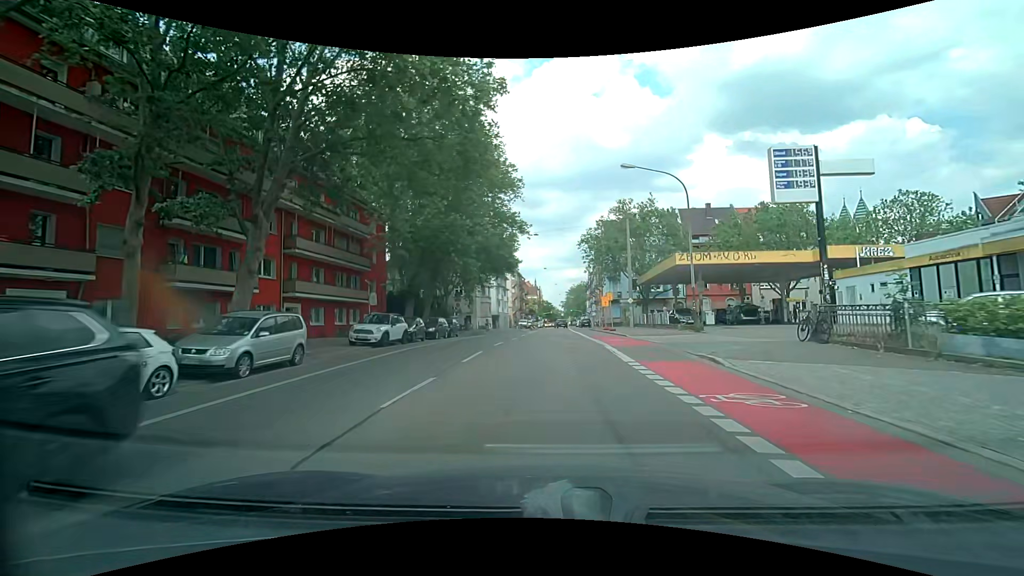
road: secondary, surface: asphalt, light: Day
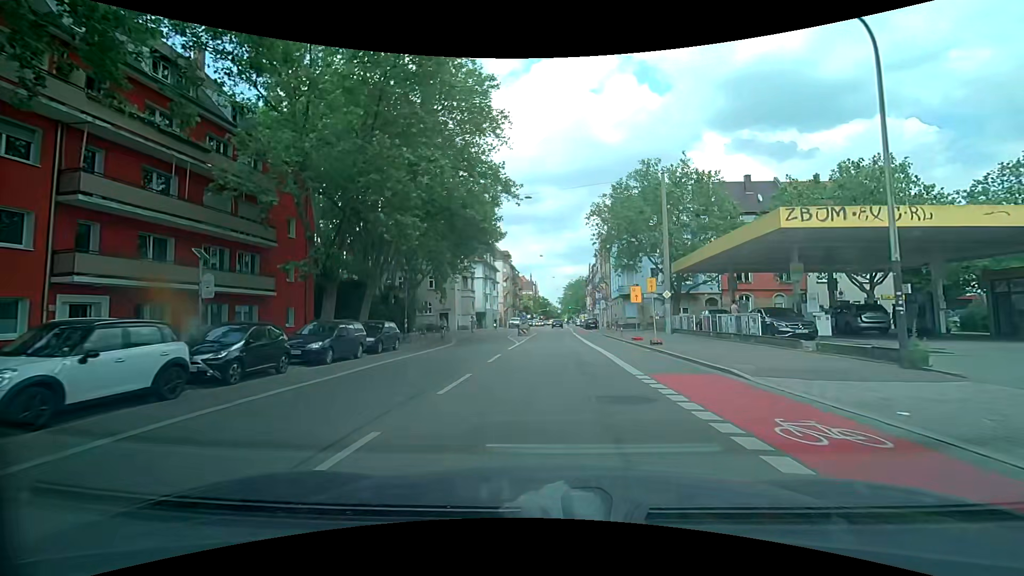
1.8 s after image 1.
(+0.3, +16.1) m; +2°
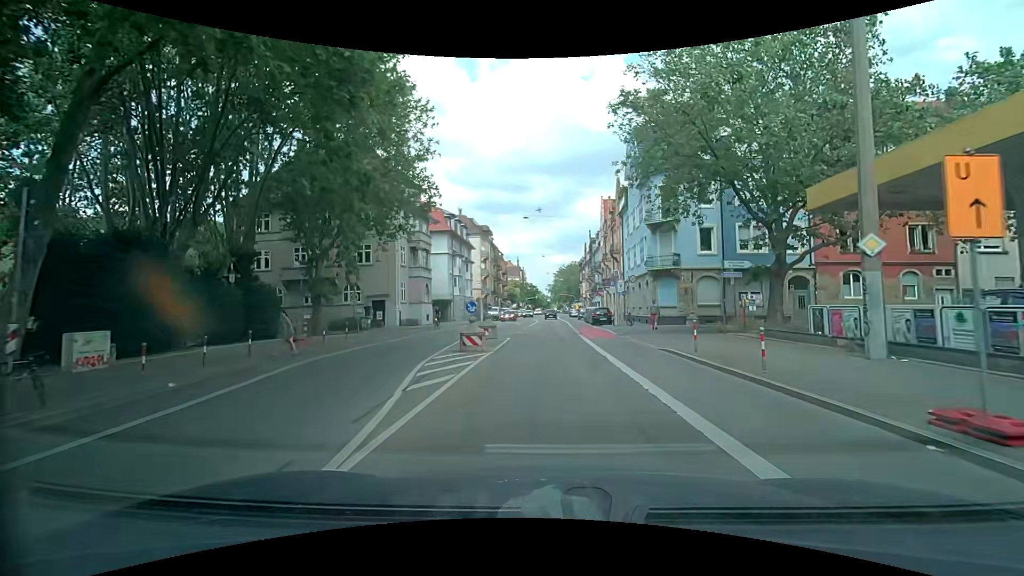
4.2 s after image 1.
(+0.2, +21.9) m; +1°
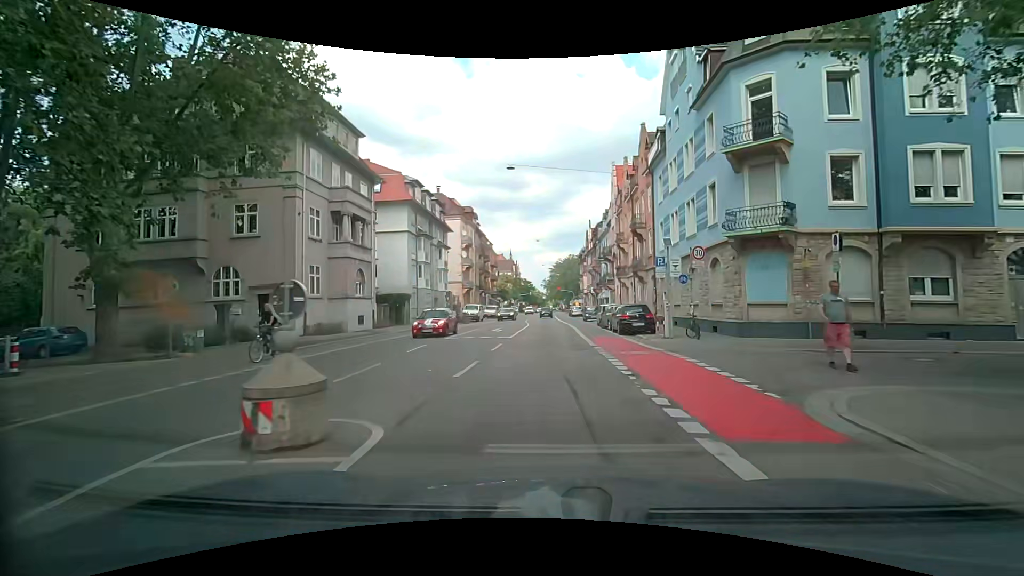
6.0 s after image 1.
(+0.1, +16.8) m; 0°
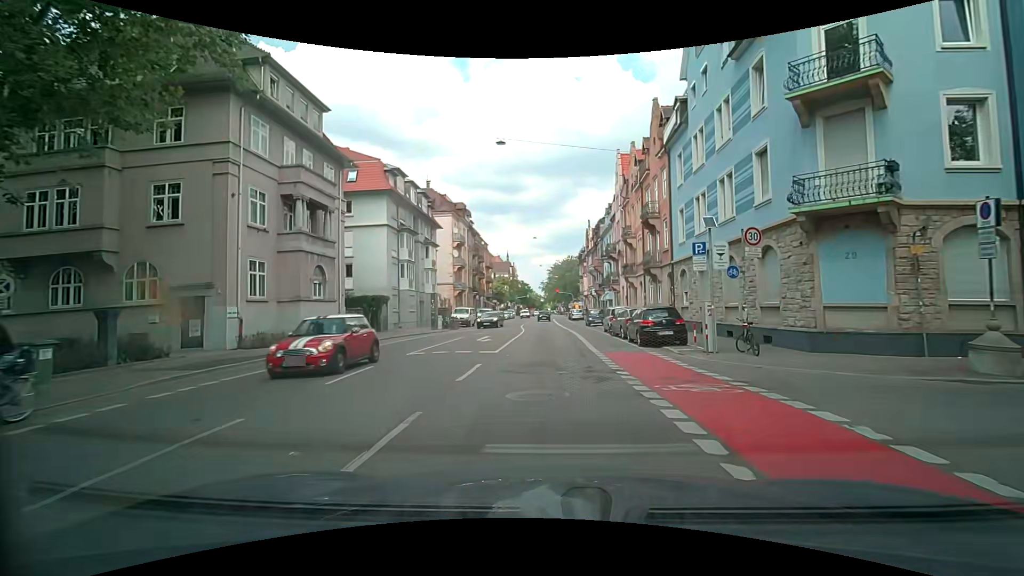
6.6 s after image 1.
(+0.1, +5.6) m; +2°
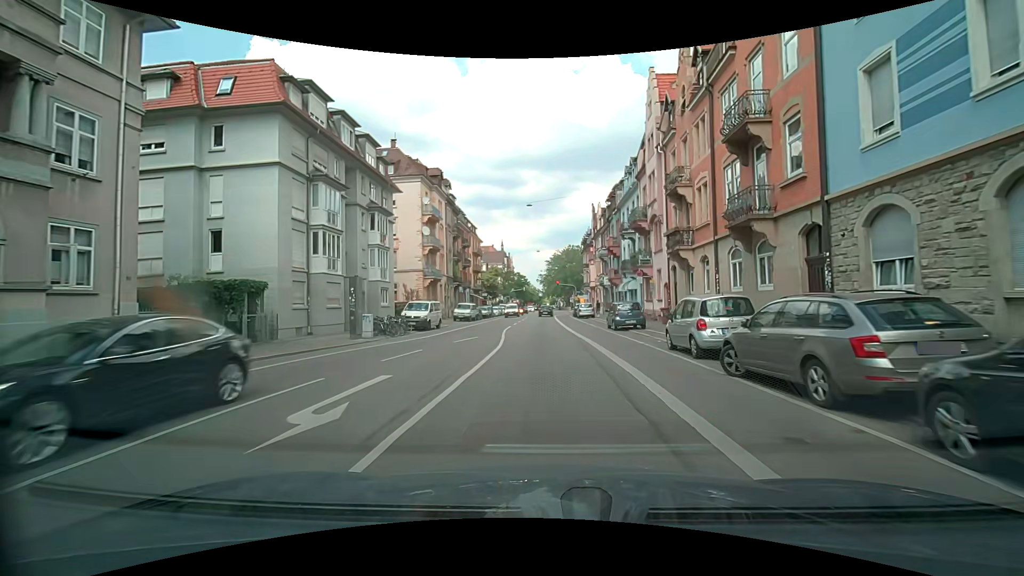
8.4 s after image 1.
(-0.3, +16.9) m; -1°
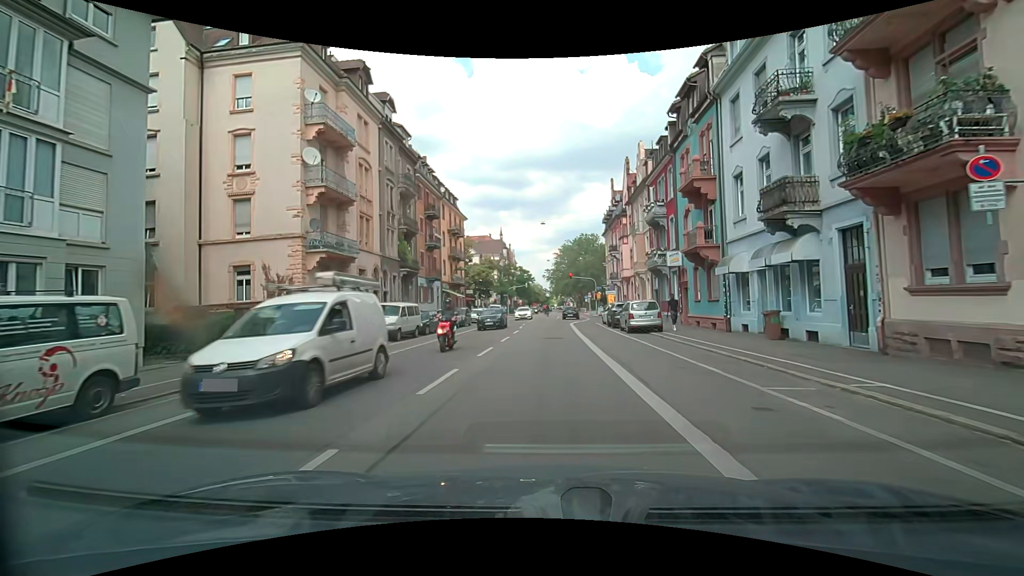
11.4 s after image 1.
(-0.1, +28.0) m; -1°
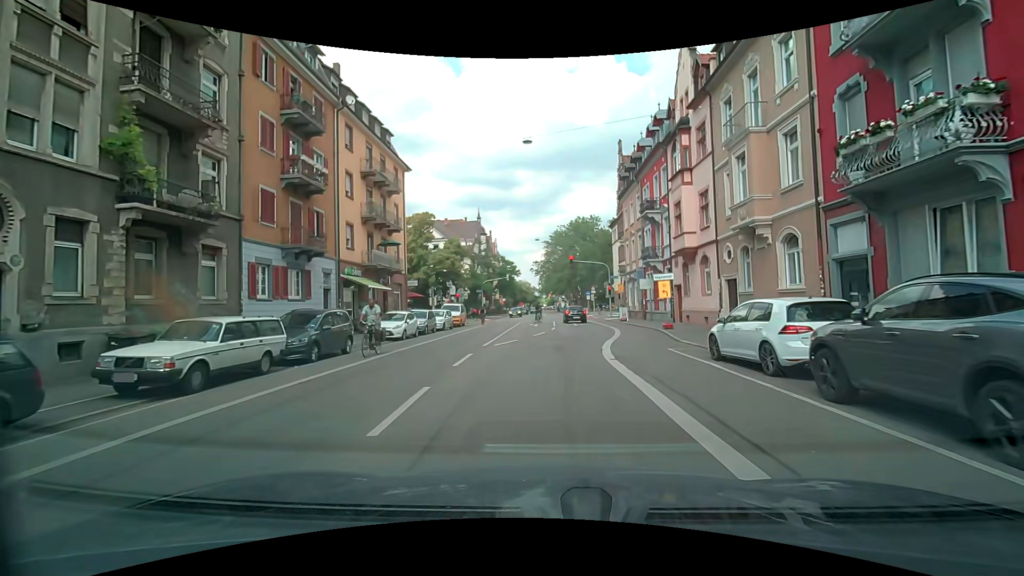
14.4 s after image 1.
(+0.2, +26.3) m; +1°
